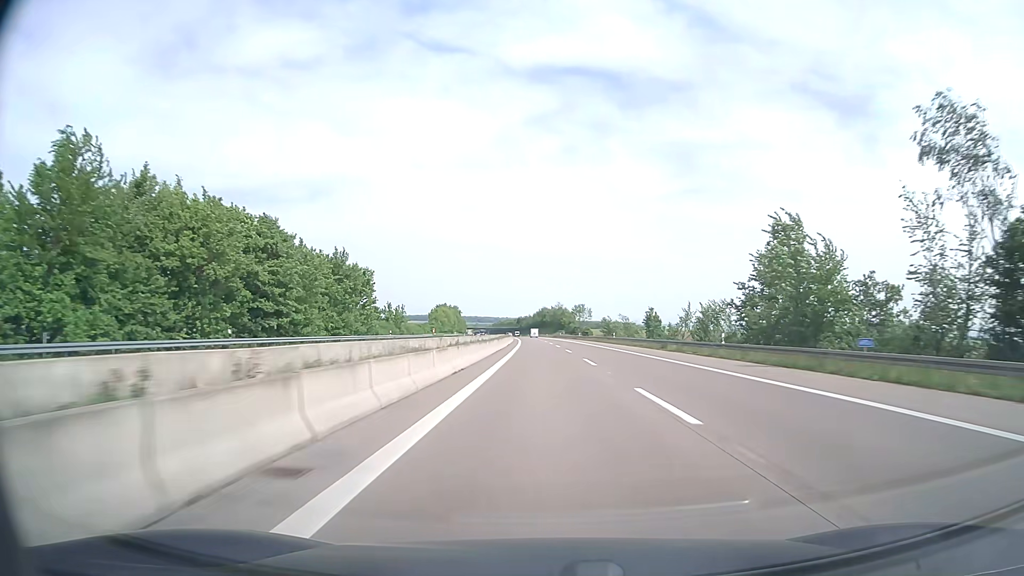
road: motorway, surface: asphalt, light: Day
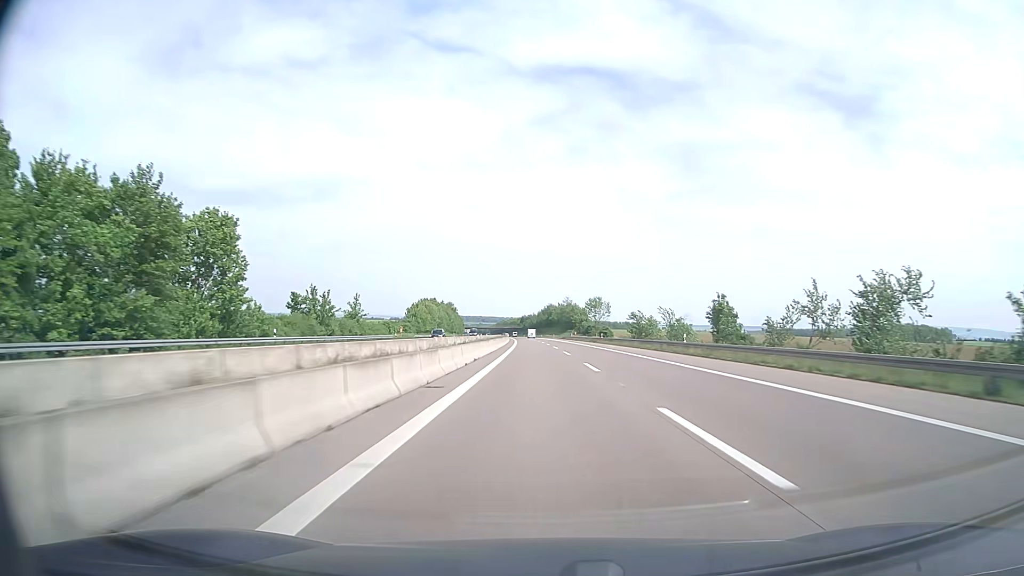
(-0.2, +39.7) m; -1°
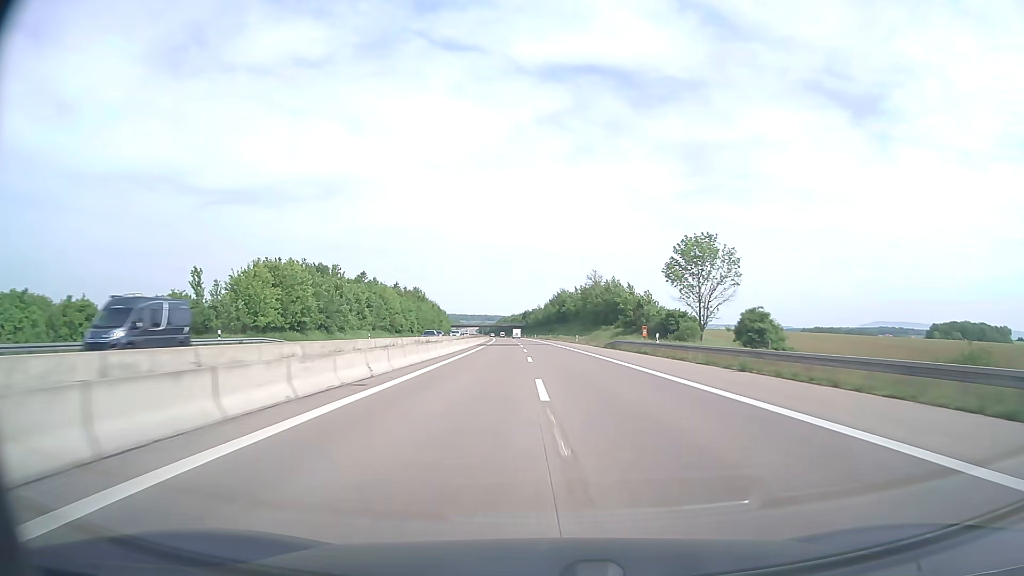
(-0.4, +99.3) m; 0°
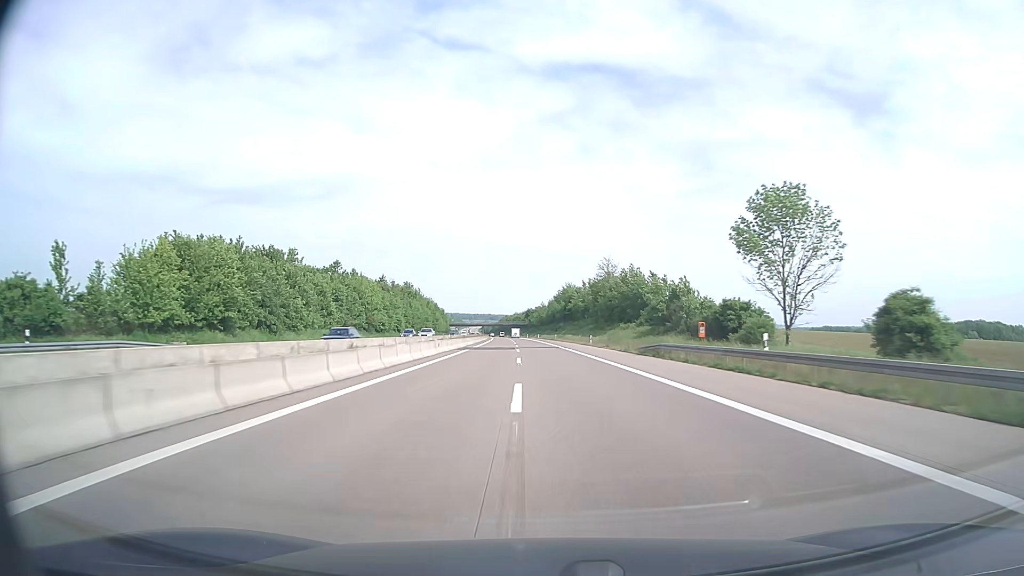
(0.0, +19.9) m; 0°
